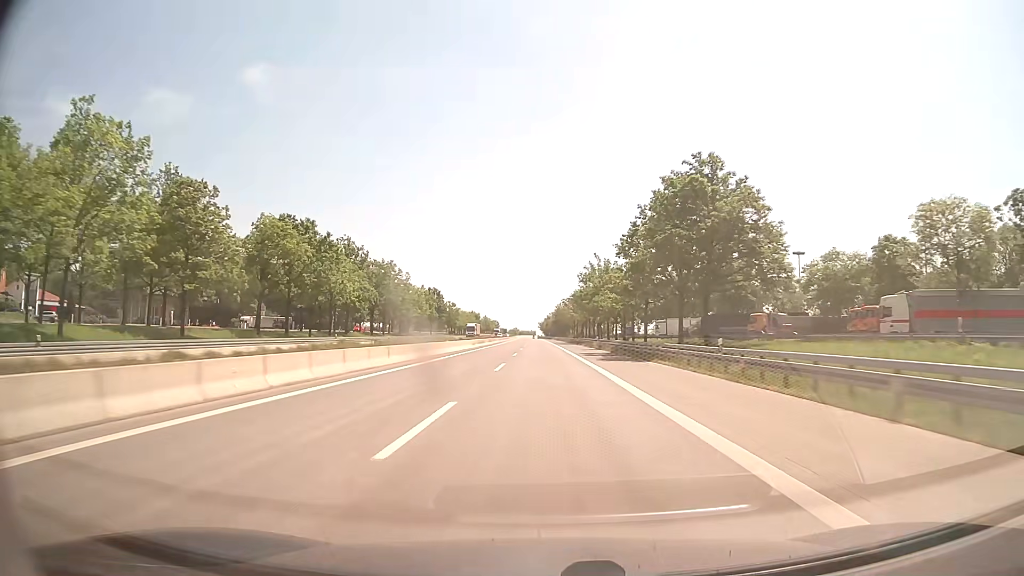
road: motorway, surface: concrete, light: Day
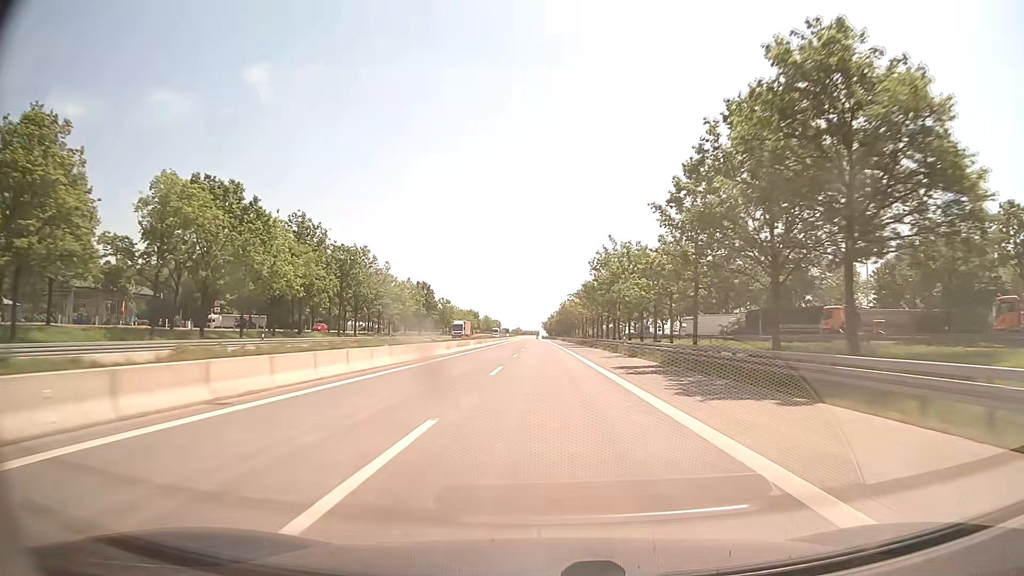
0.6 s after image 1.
(-0.1, +20.8) m; 0°
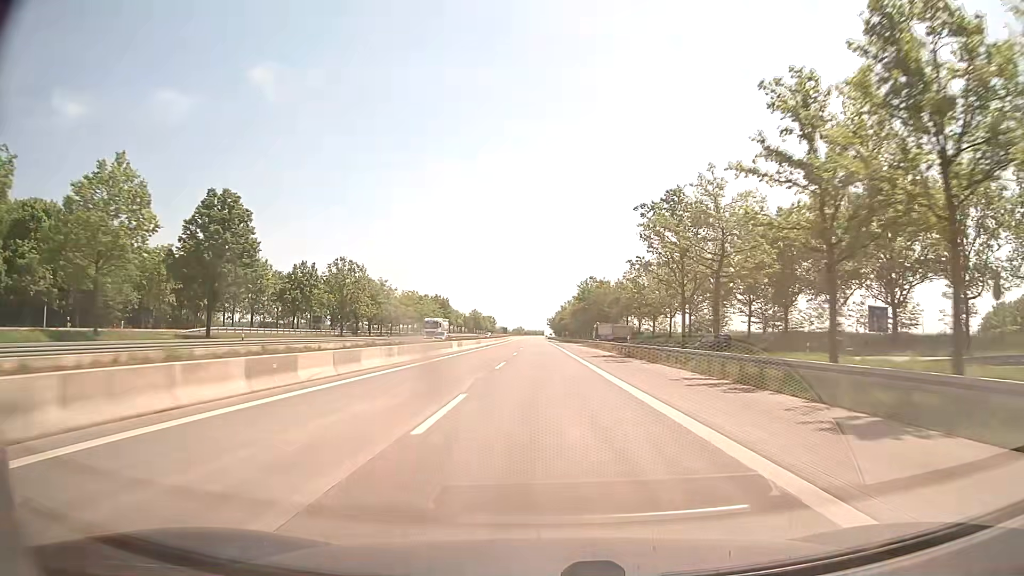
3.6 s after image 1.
(-0.8, +103.6) m; -1°
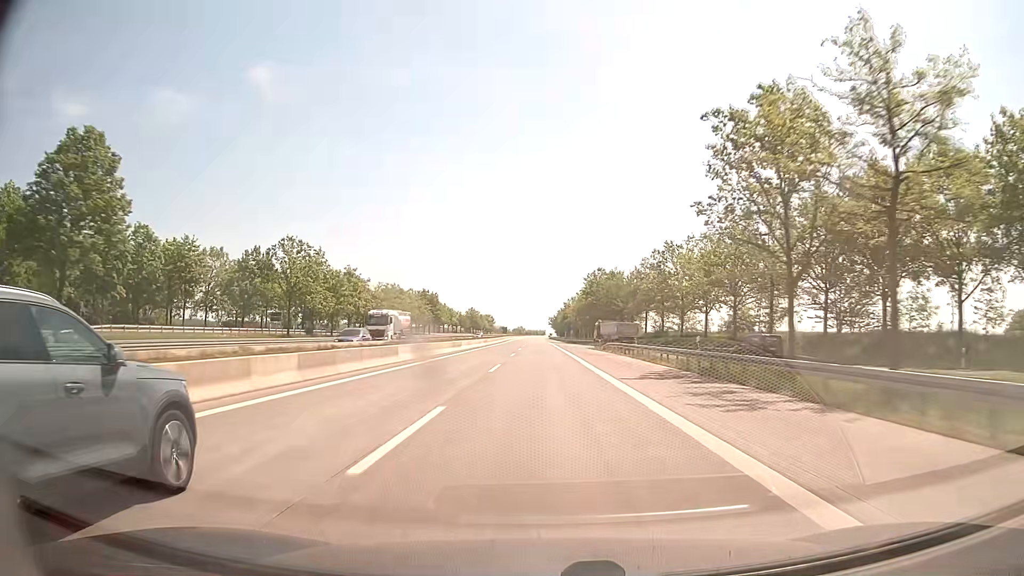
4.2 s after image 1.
(0.0, +20.7) m; 0°
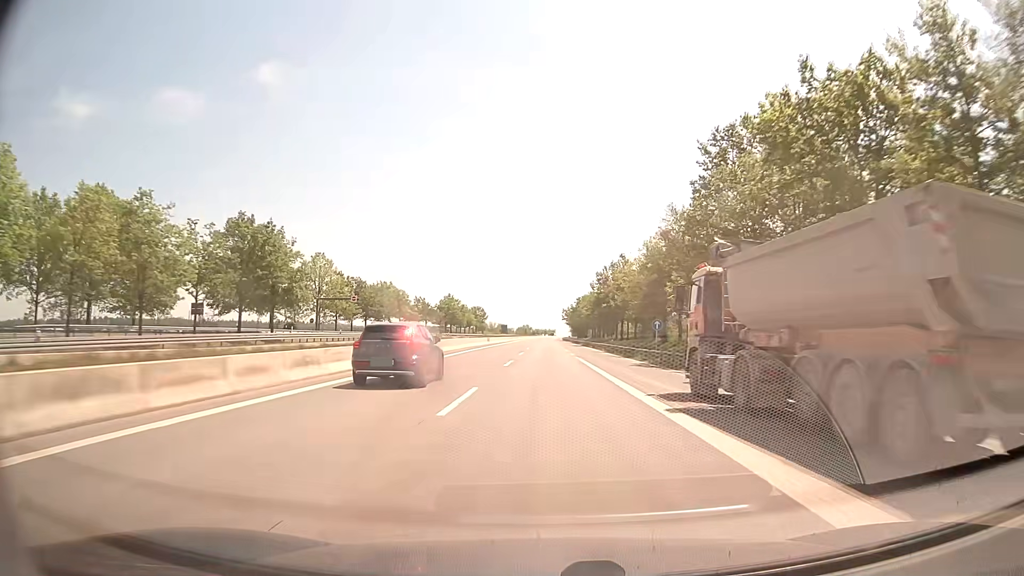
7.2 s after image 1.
(-0.9, +103.3) m; -1°
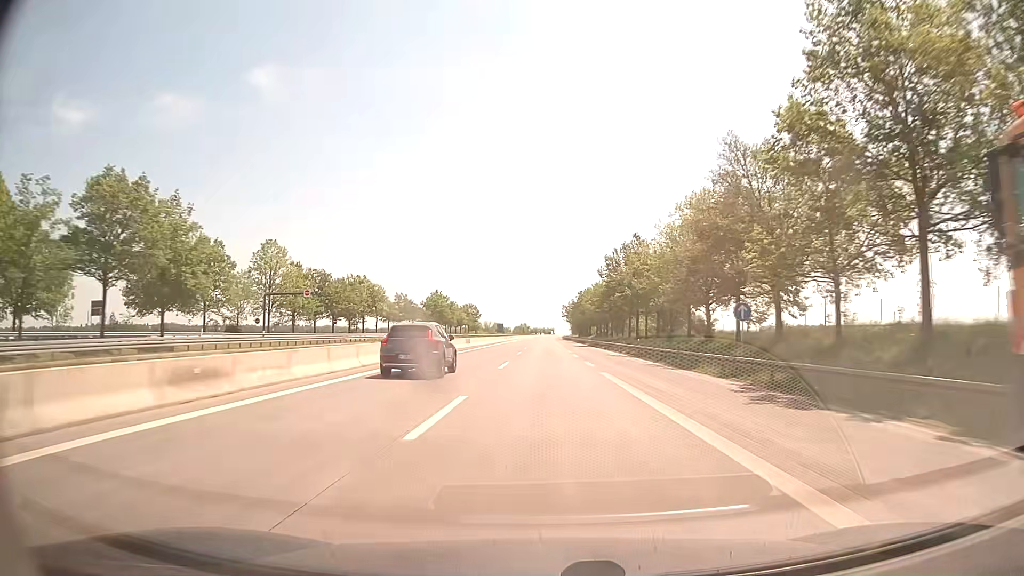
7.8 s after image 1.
(0.0, +20.7) m; 0°
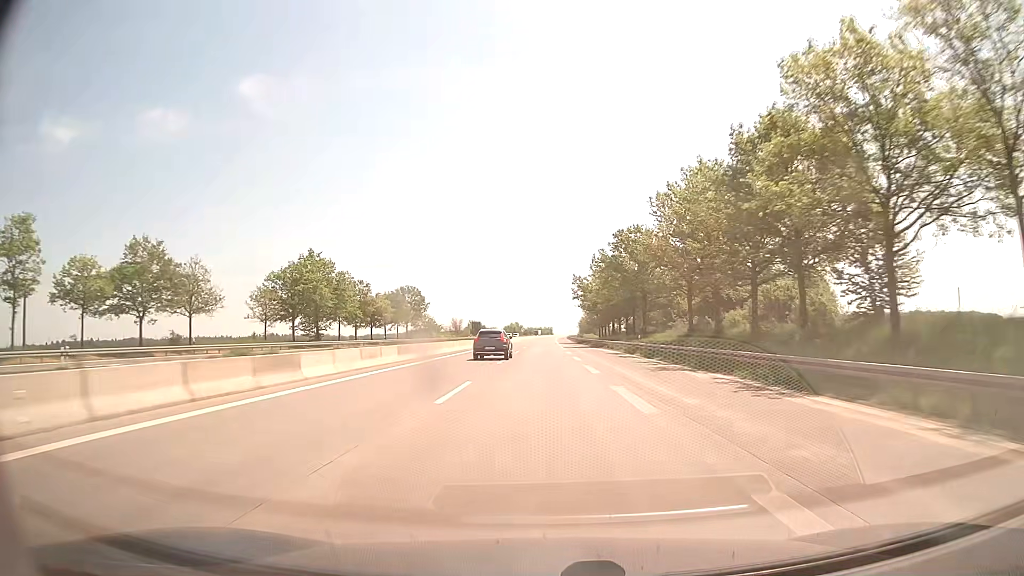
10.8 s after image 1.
(+0.4, +103.4) m; 0°
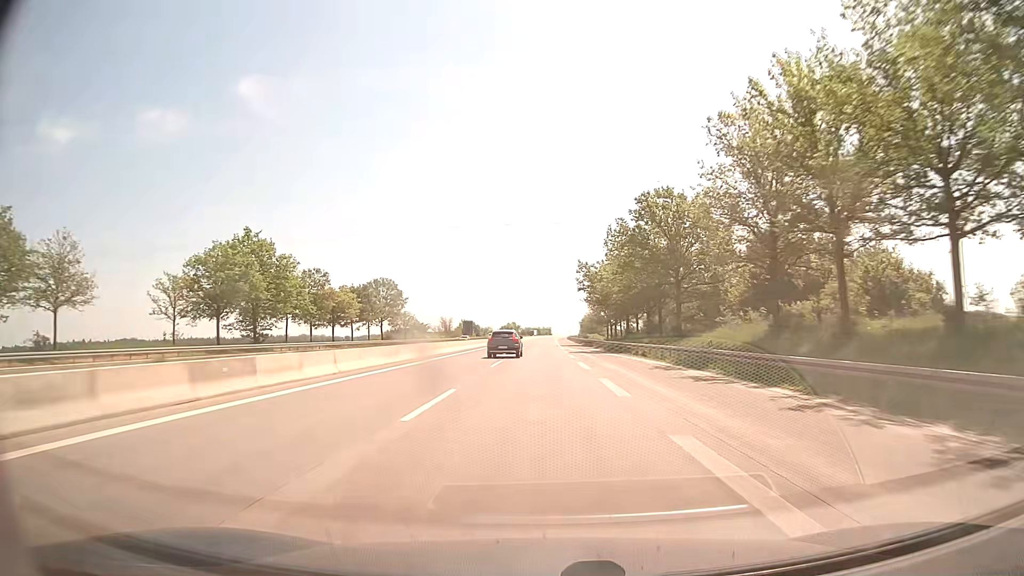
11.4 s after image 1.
(+0.1, +20.6) m; 0°
(0, +10) (0, +20) (0, +30) (0, +40) (0, +50) (0, +60) (0, +70) (0, +80) (0, +90) (0, +100) m
